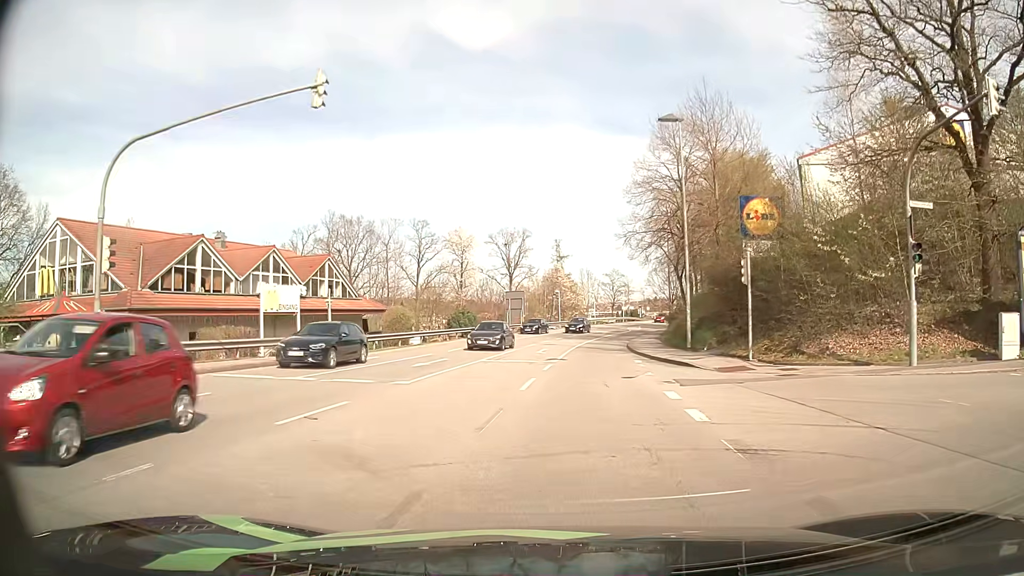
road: tertiary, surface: asphalt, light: Day
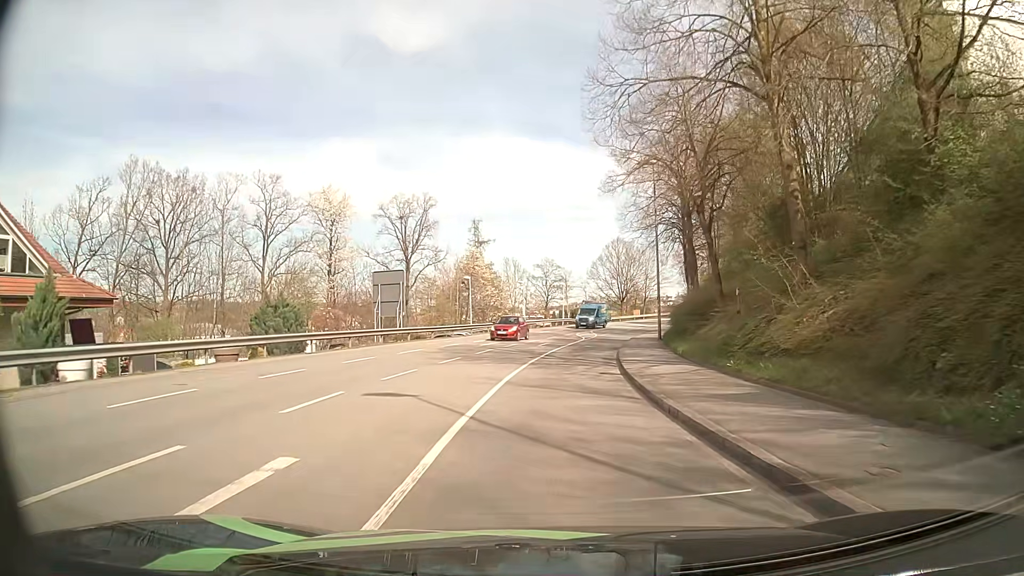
(+1.3, +29.4) m; +6°
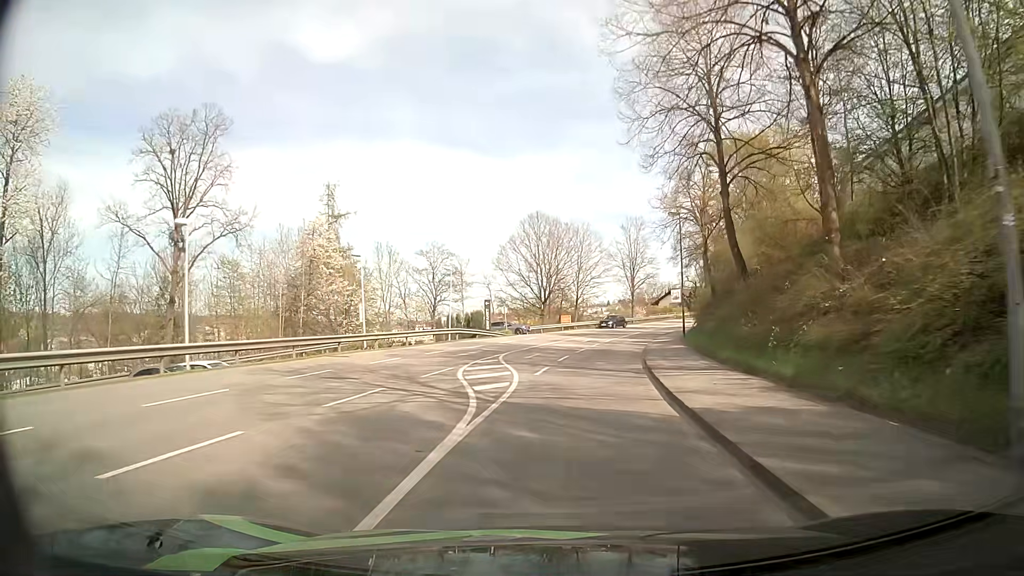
(+1.9, +34.1) m; +8°
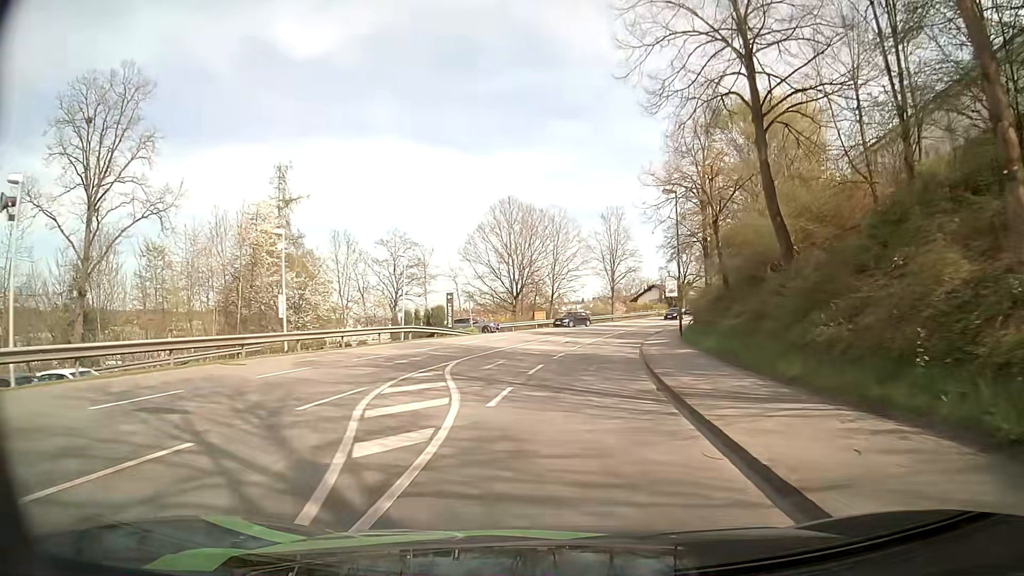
(+0.2, +7.1) m; +3°
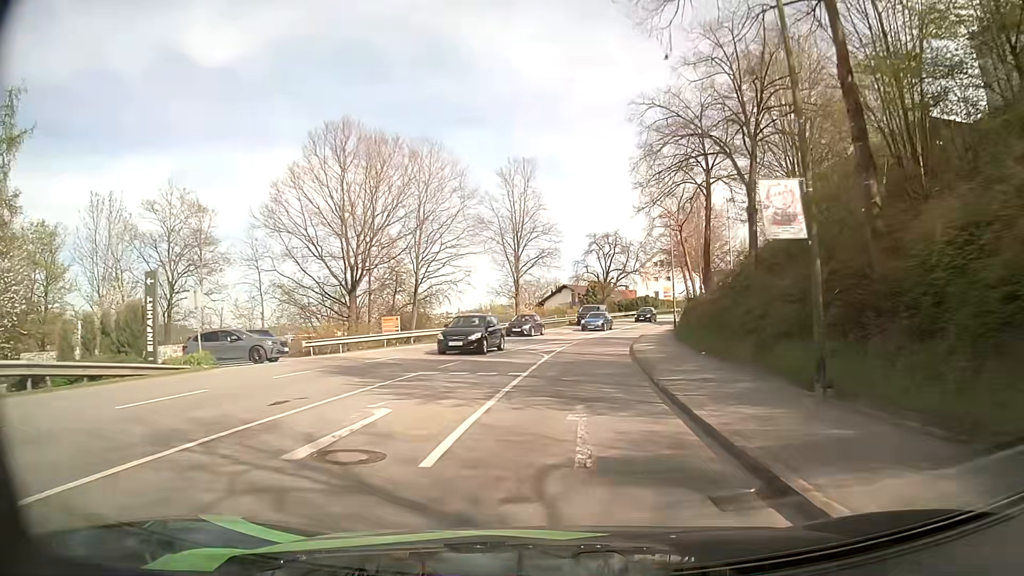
(+1.9, +28.1) m; +9°
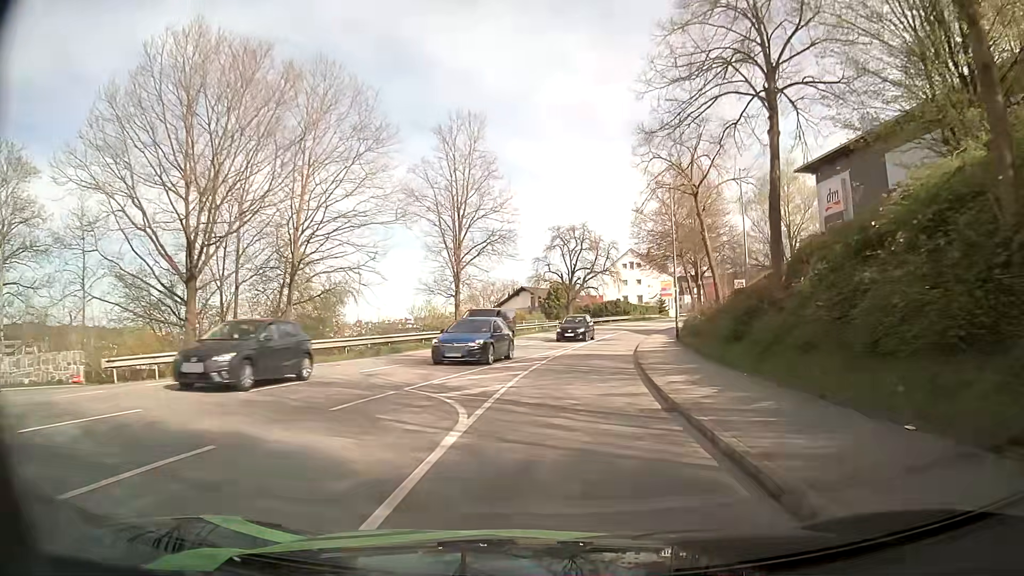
(+0.4, +14.2) m; +3°
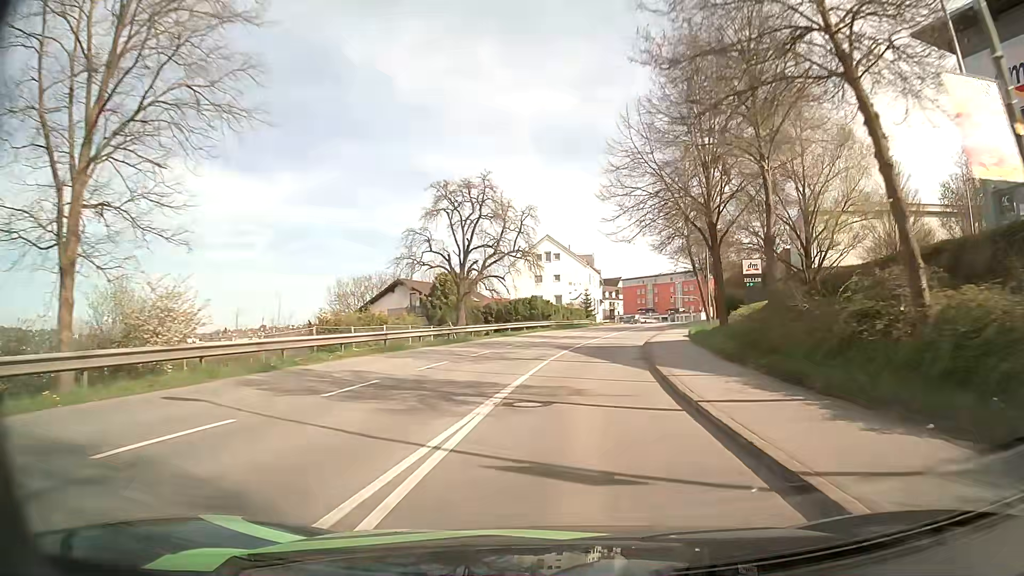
(+1.8, +29.9) m; +8°
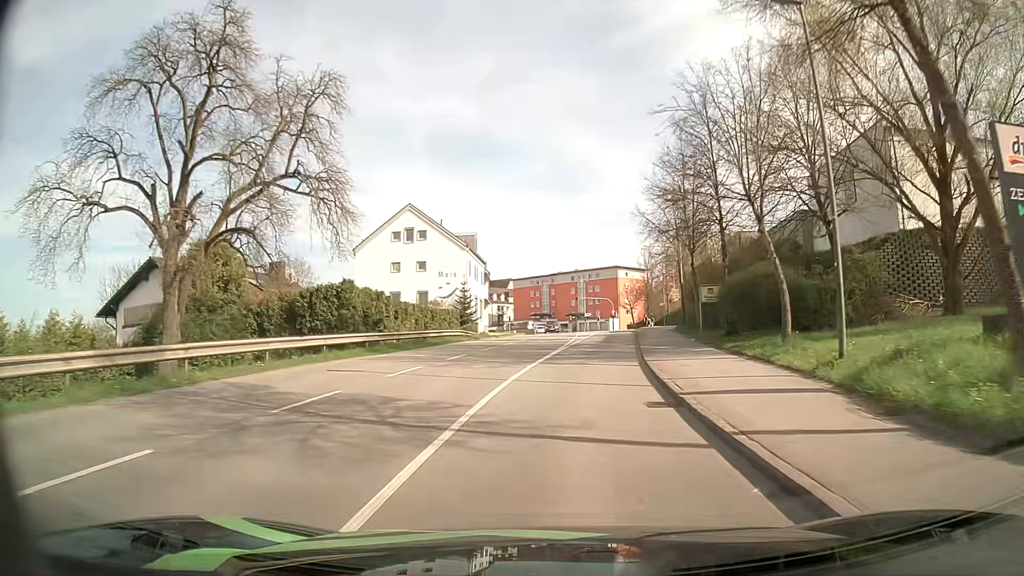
(+2.6, +31.3) m; +10°
(0, +10) (+1, +20) (+2, +30) (+3, +40) (+4, +50) (+5, +60) (+6, +70) (+7, +80) (+7, +90) (+7, +100) m
